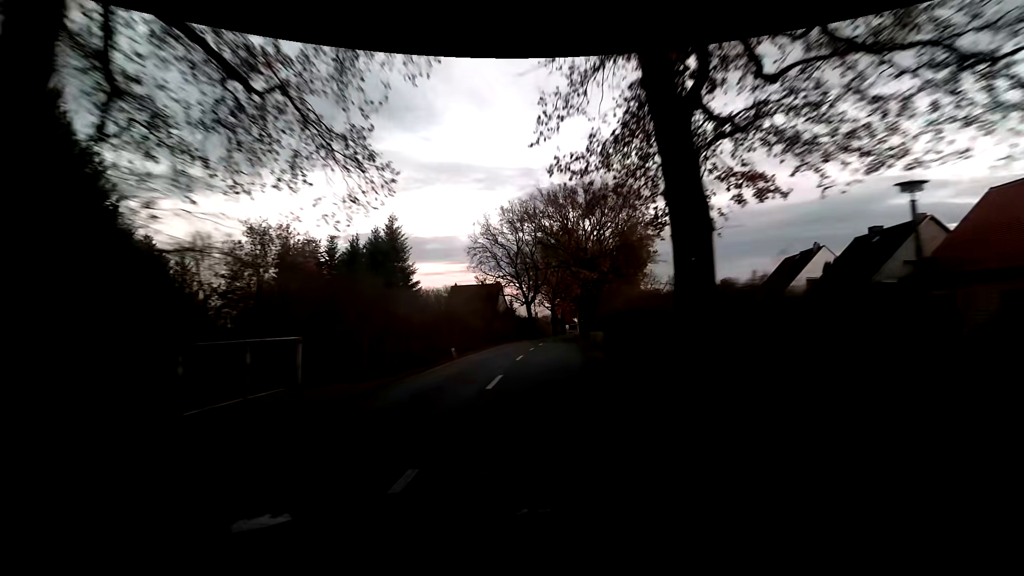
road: unclassified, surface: asphalt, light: Dusk
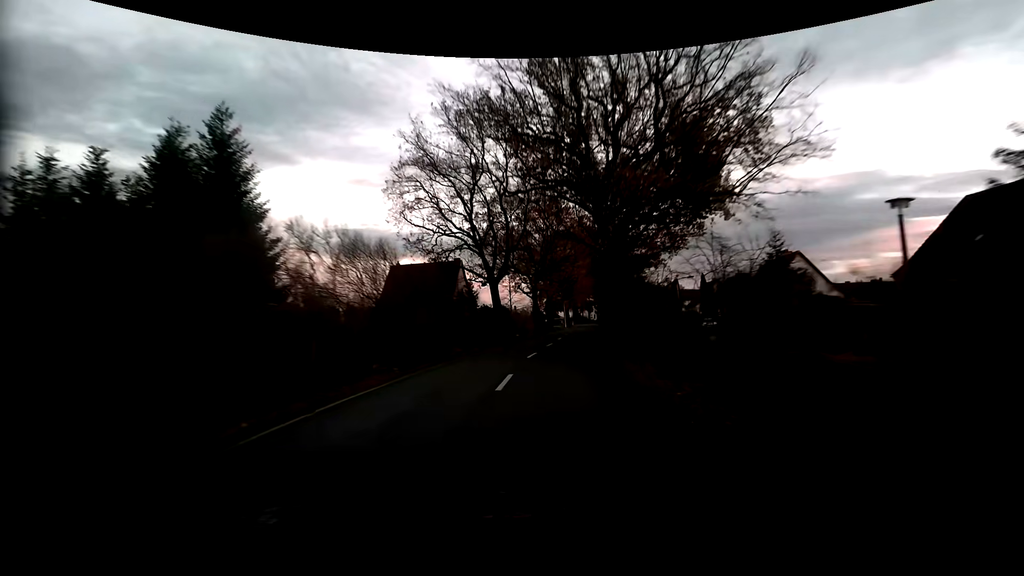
(+0.7, +27.8) m; +3°
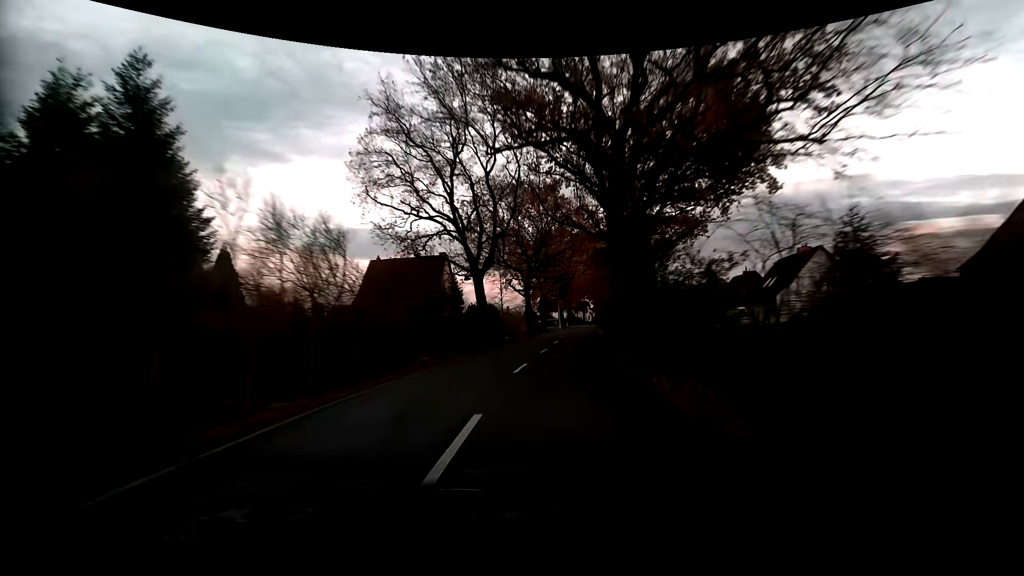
(0.0, +5.7) m; +1°
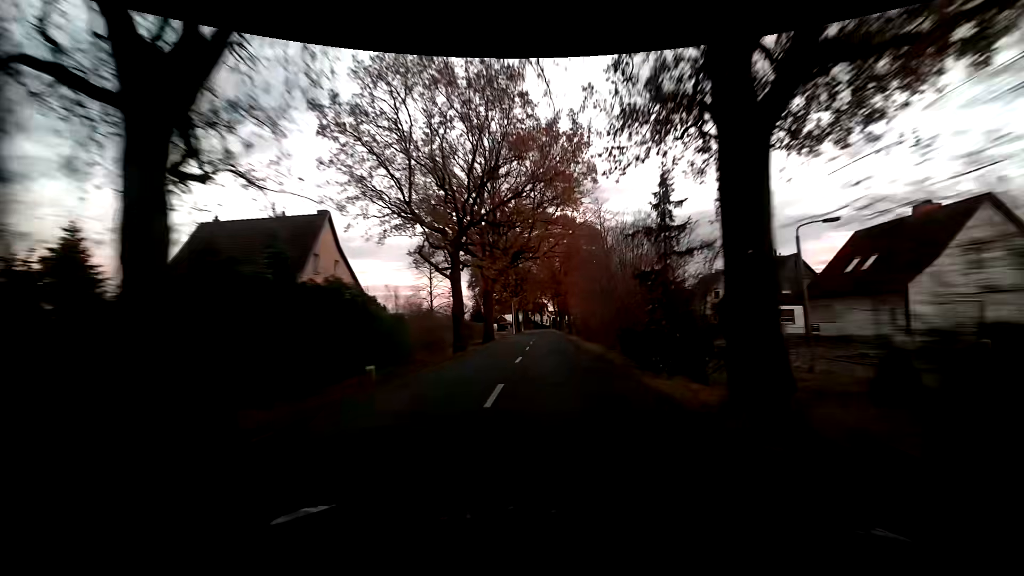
(+0.9, +23.5) m; +5°
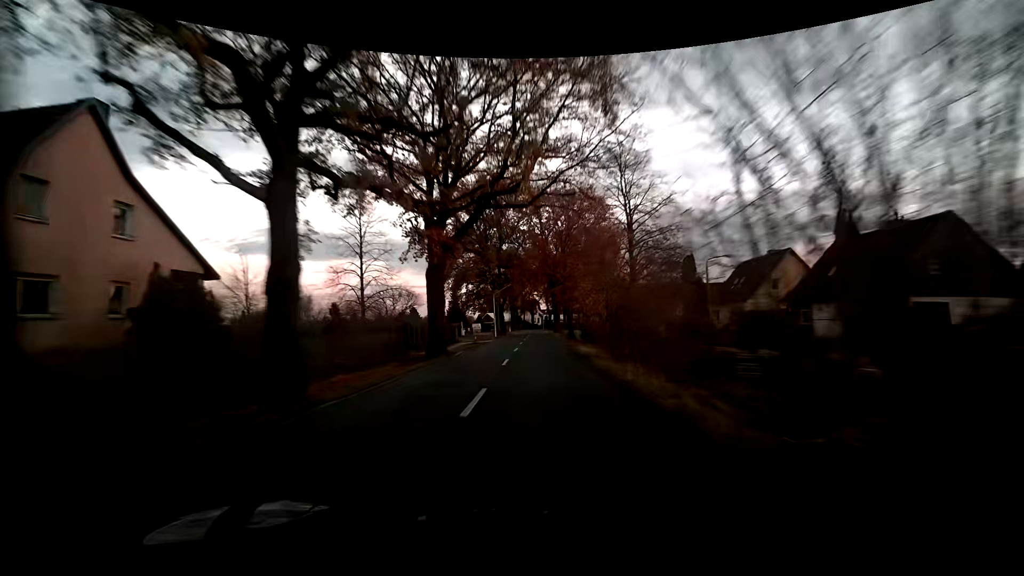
(+0.3, +18.9) m; +1°
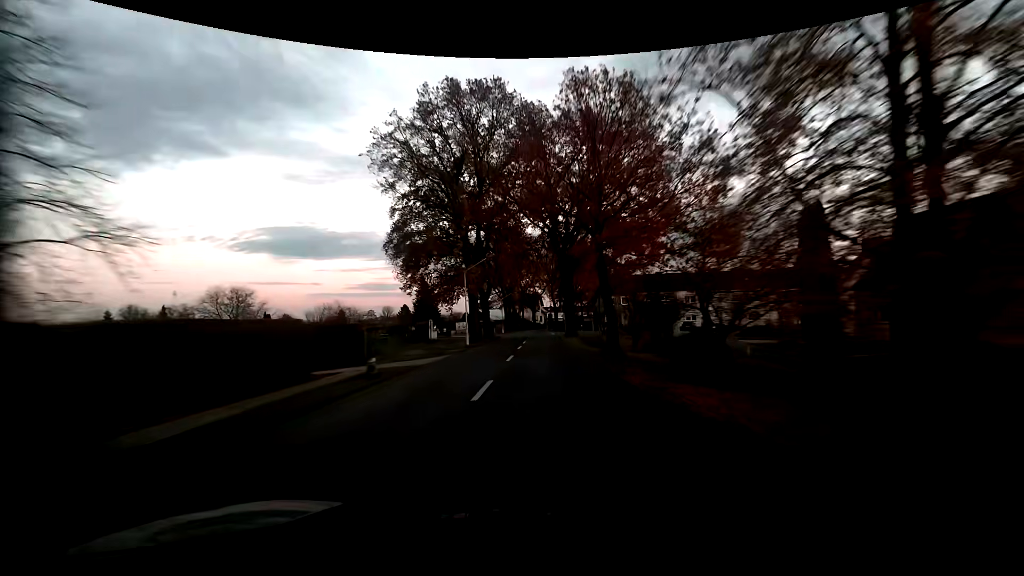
(-0.2, +26.0) m; 0°
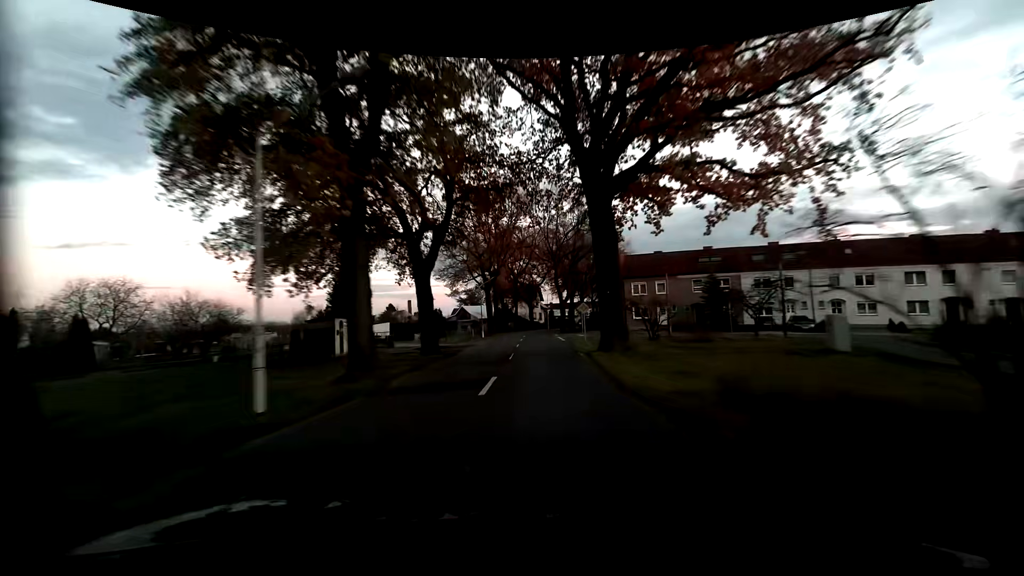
(-0.1, +26.2) m; 0°
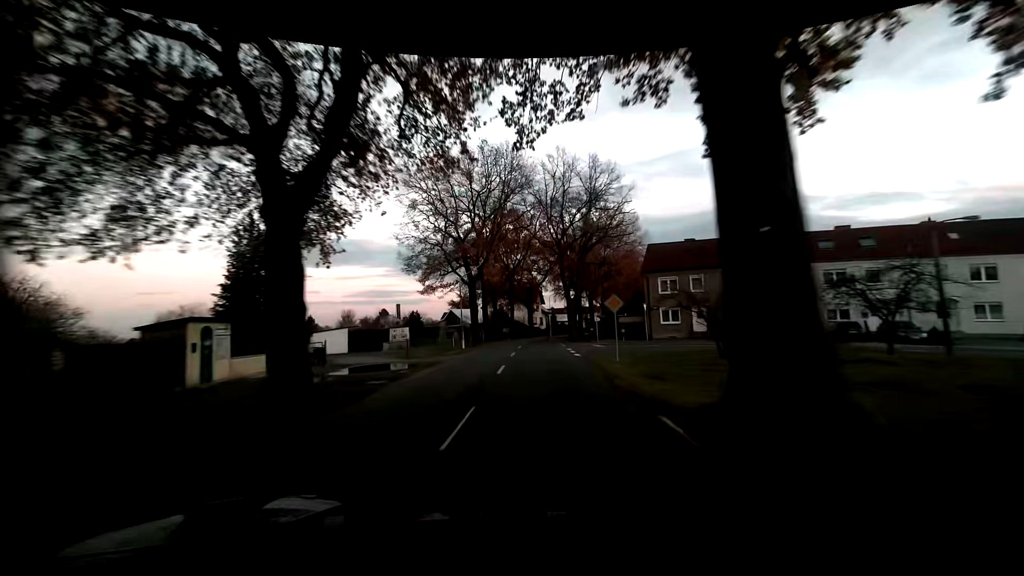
(+0.1, +13.1) m; 0°
(0, +10) (0, +20) (0, +30) (0, +40) (0, +50) (+2, +60) (+4, +70) (+7, +79) (+10, +89) (+13, +98) m
